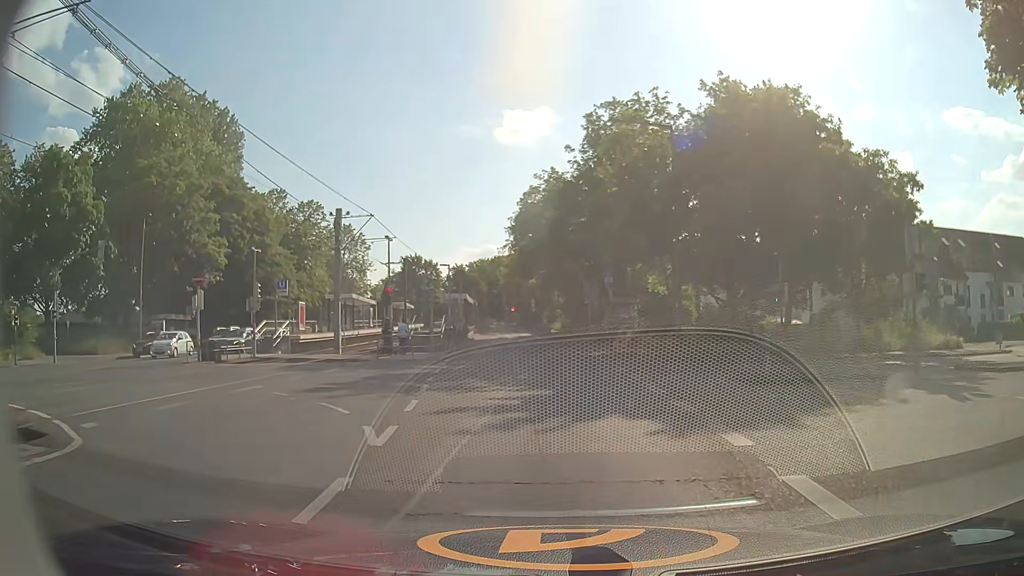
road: secondary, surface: asphalt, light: Day
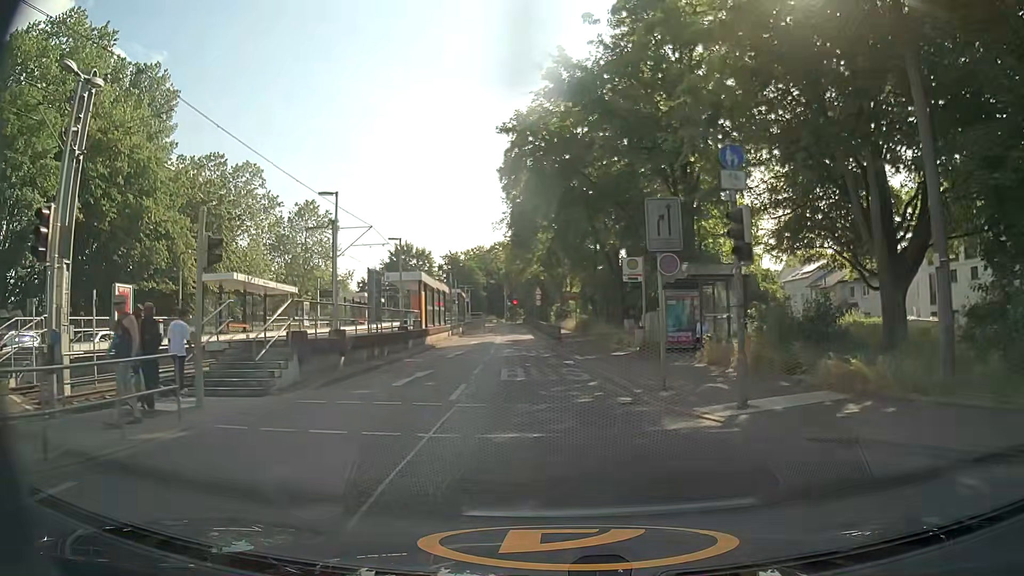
(-0.7, +22.9) m; -3°
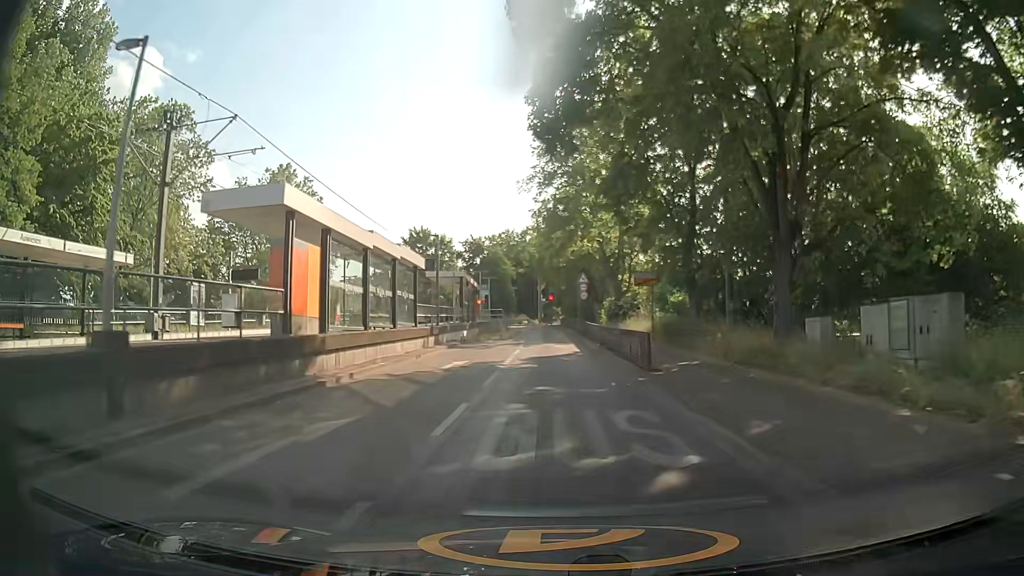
(-0.9, +22.3) m; -3°
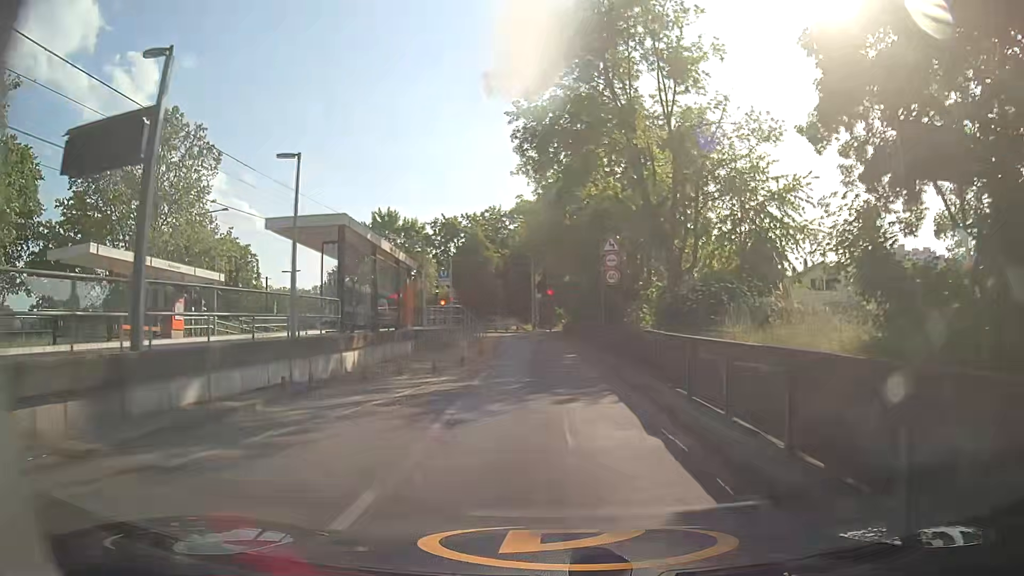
(-0.2, +23.7) m; -1°
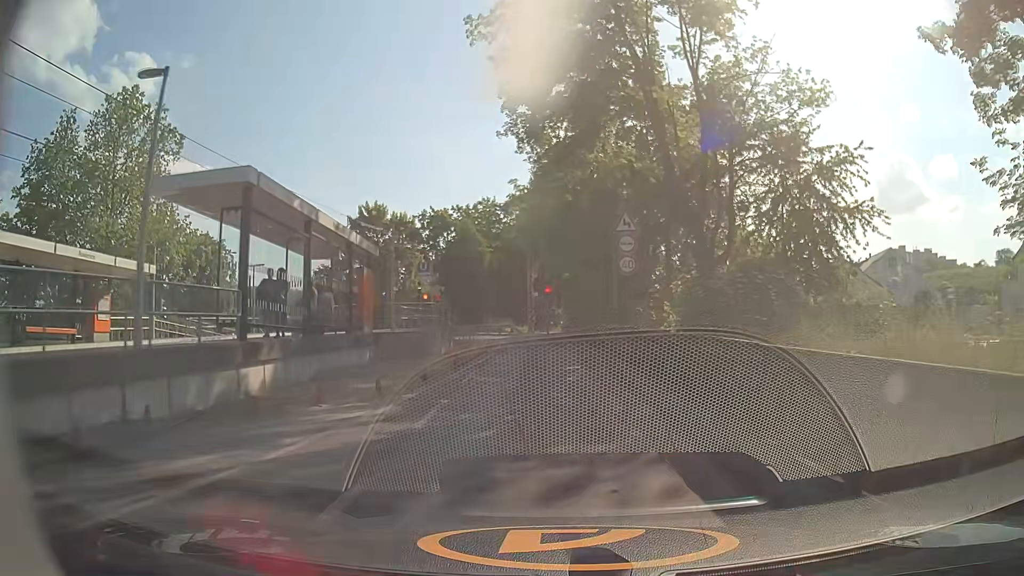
(+0.1, +5.8) m; +1°
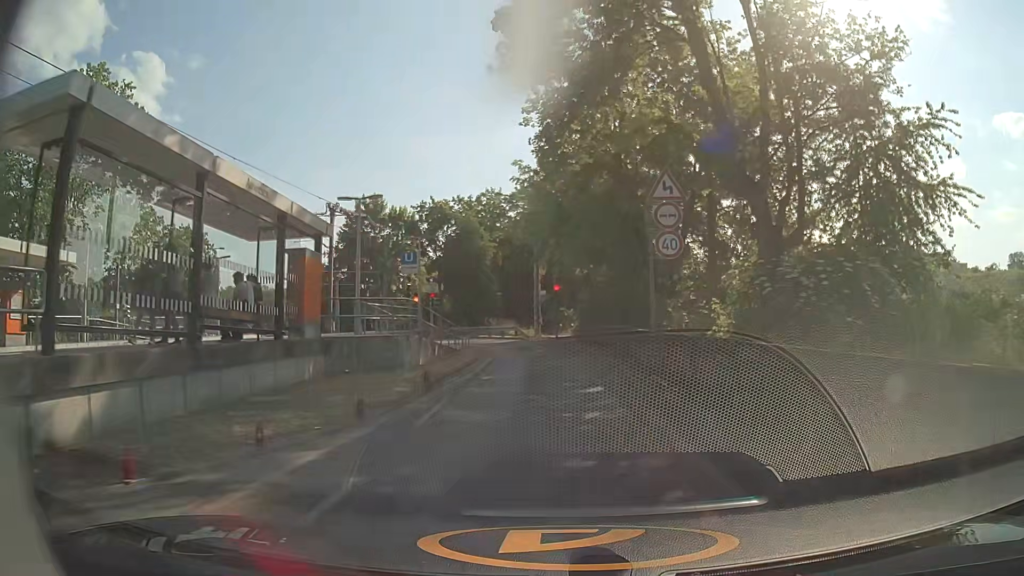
(0.0, +5.6) m; -1°
